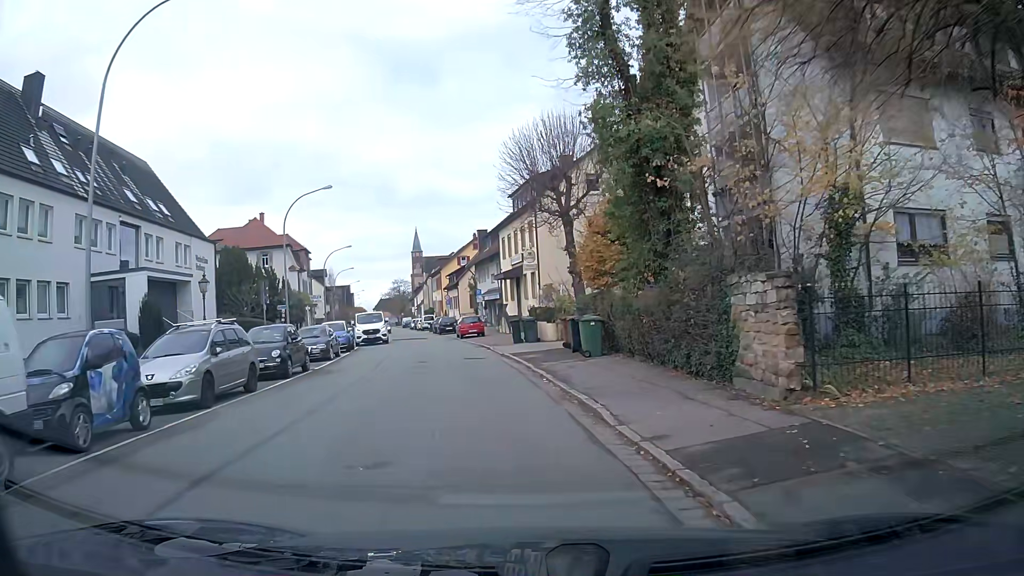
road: tertiary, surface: asphalt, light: Day
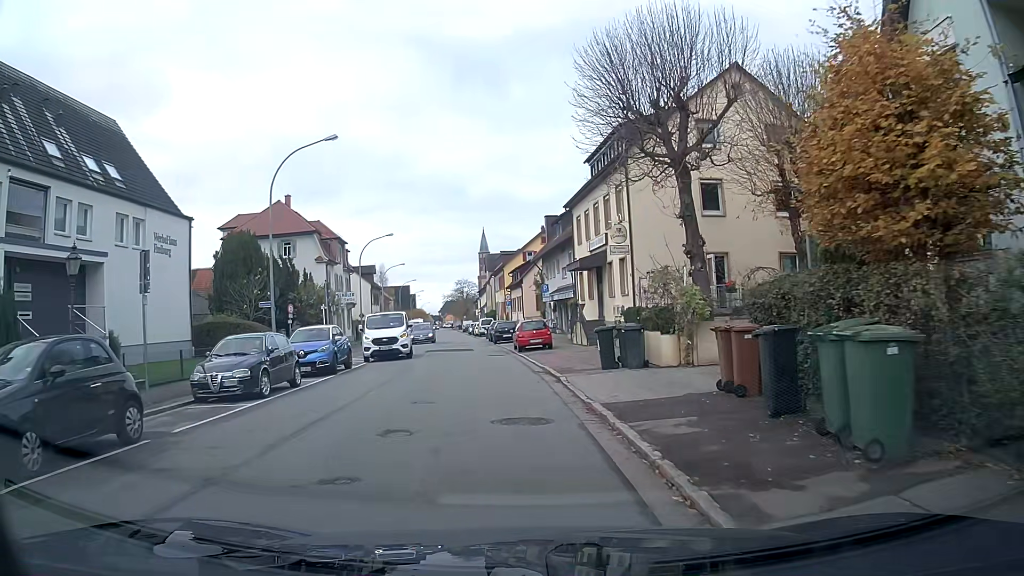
(-0.6, +12.7) m; -6°
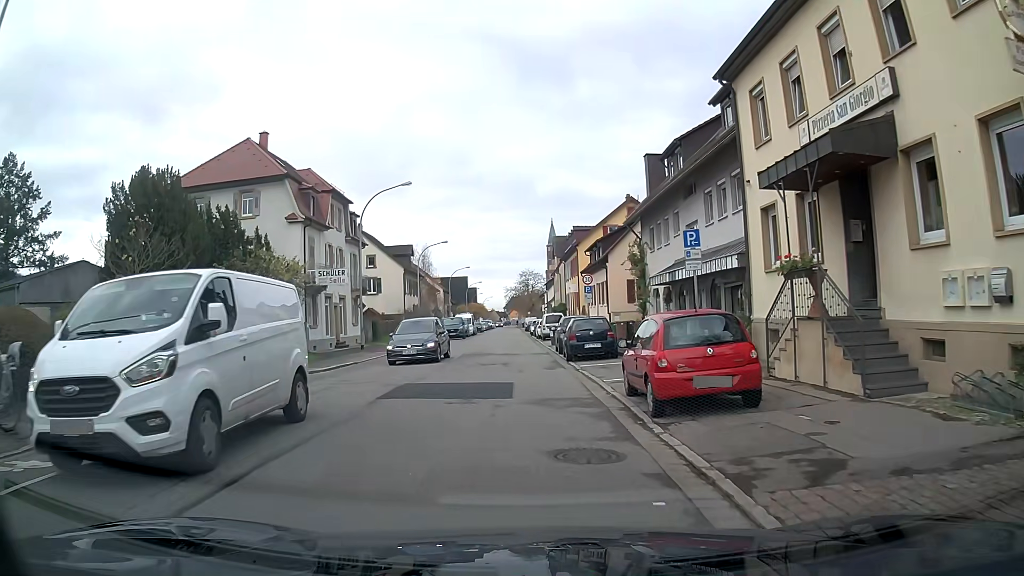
(-1.2, +21.8) m; -6°
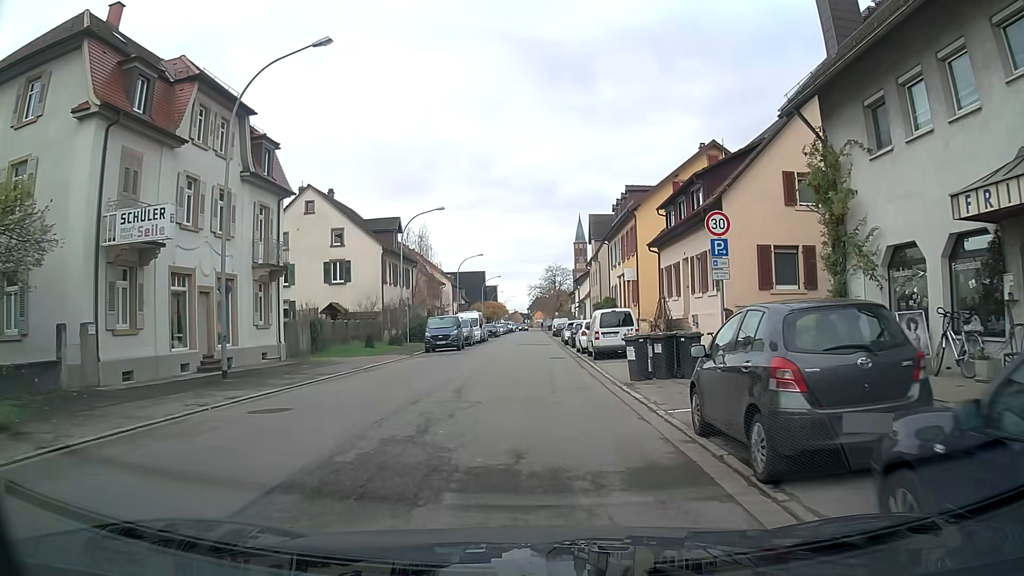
(-0.4, +21.9) m; -2°
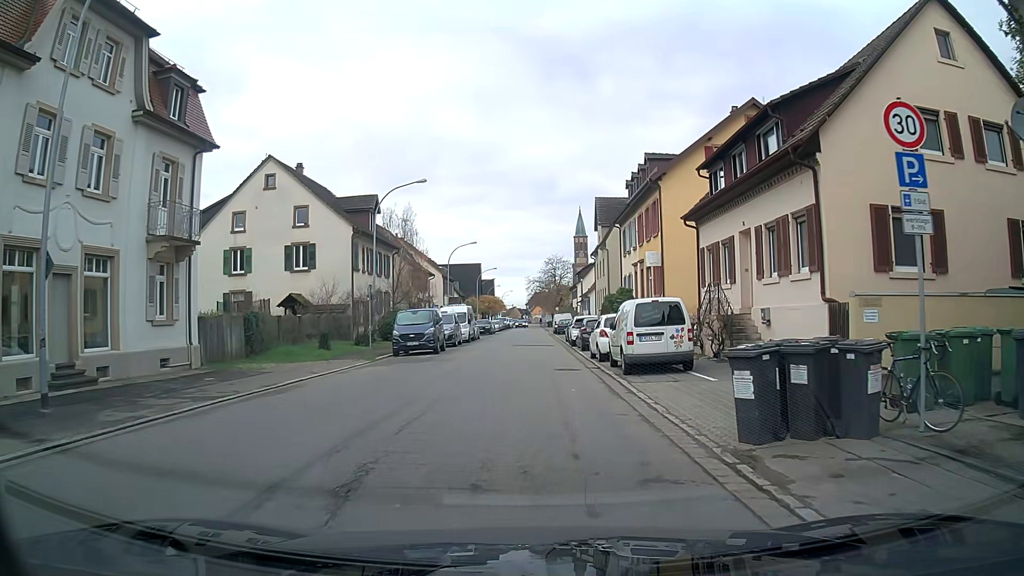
(0.0, +8.4) m; +1°
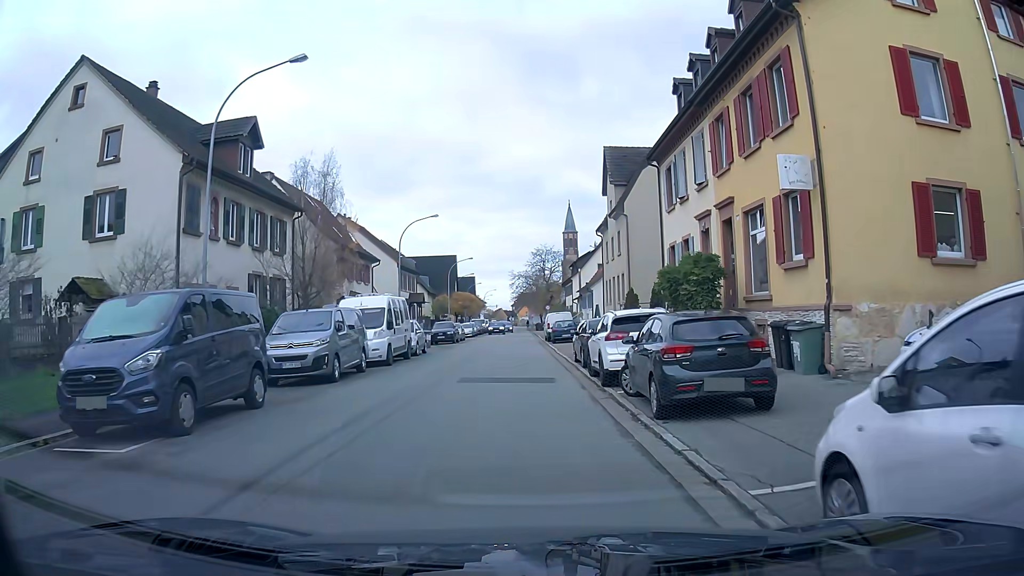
(+0.2, +20.9) m; +1°
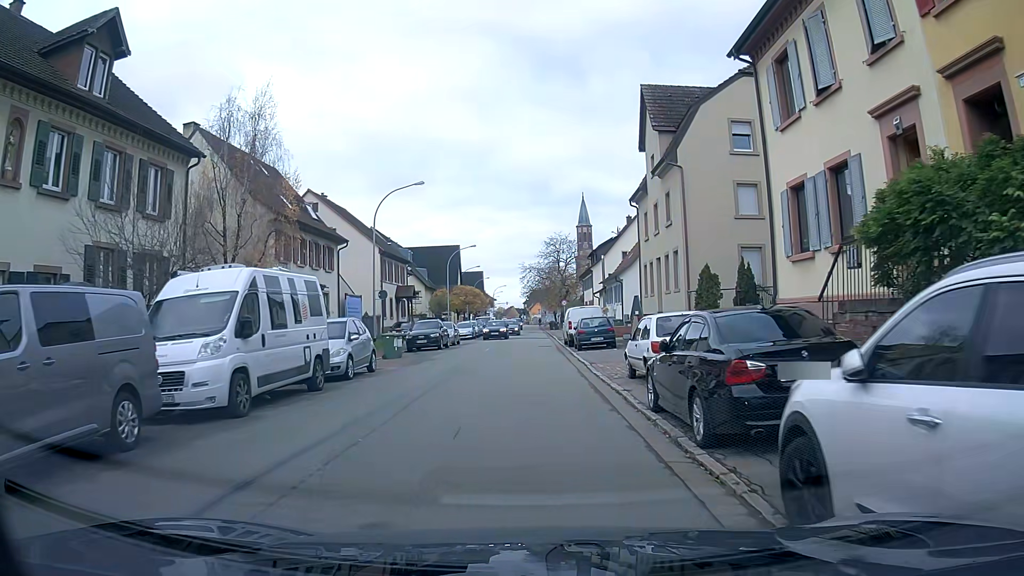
(-0.1, +12.8) m; -1°
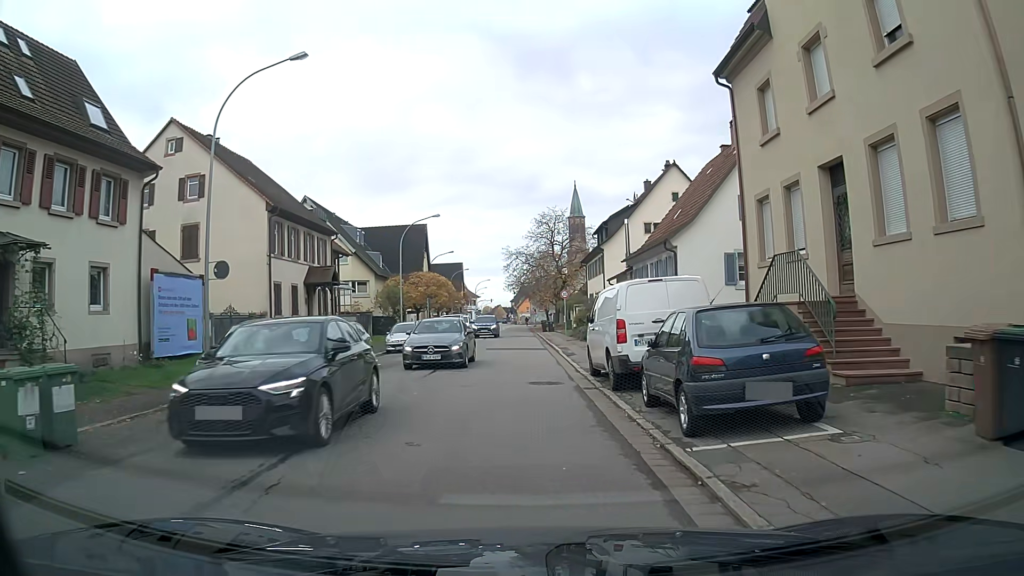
(+0.1, +21.6) m; +1°
(0, +10) (0, +20) (0, +30) (0, +40) (-1, +50) (-1, +60) (-1, +70) (-1, +80) (-1, +90) (-1, +100) m
